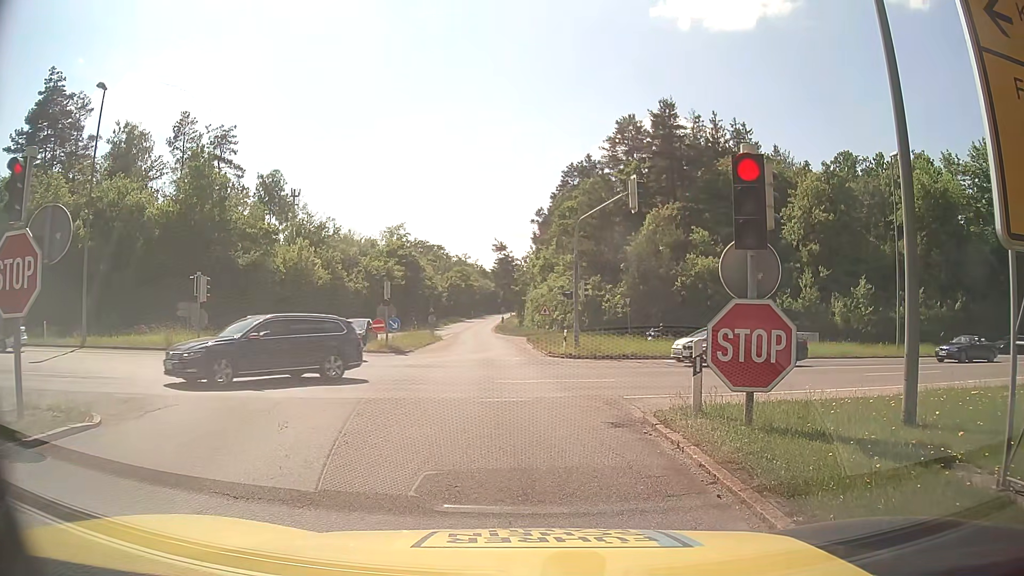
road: motorway_link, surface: asphalt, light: Day
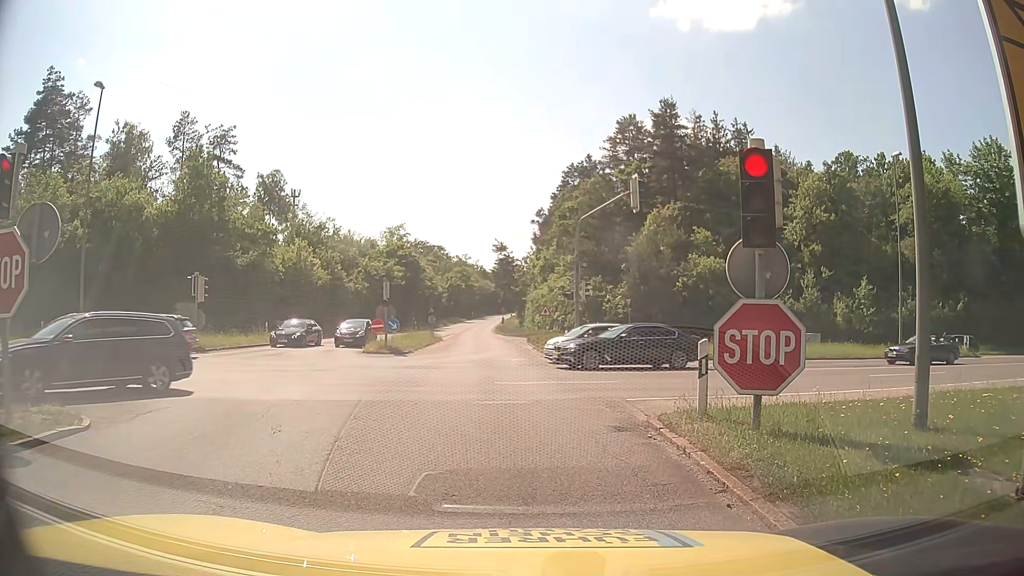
(0.0, +0.3) m; 0°
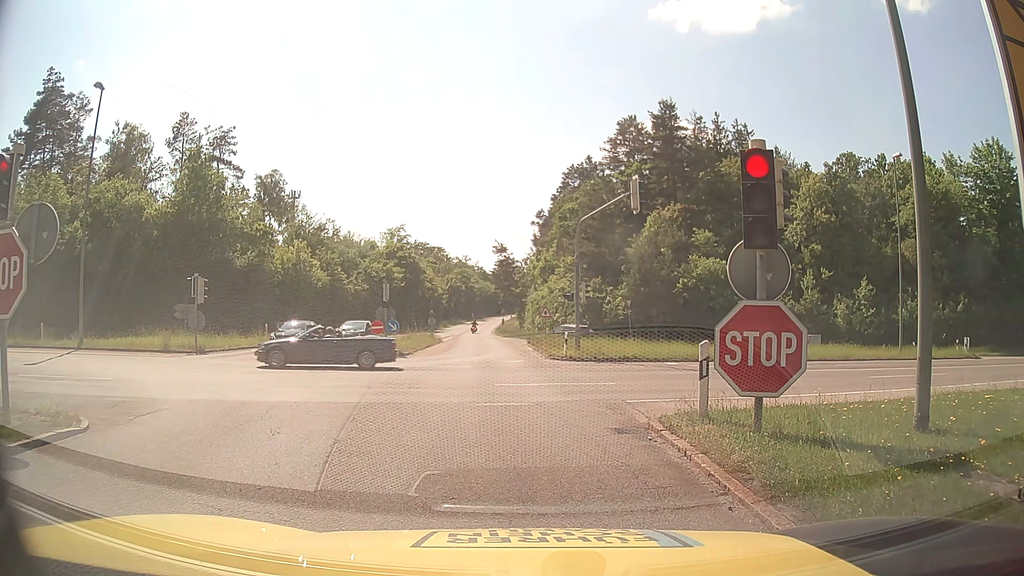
(0.0, +0.1) m; 0°
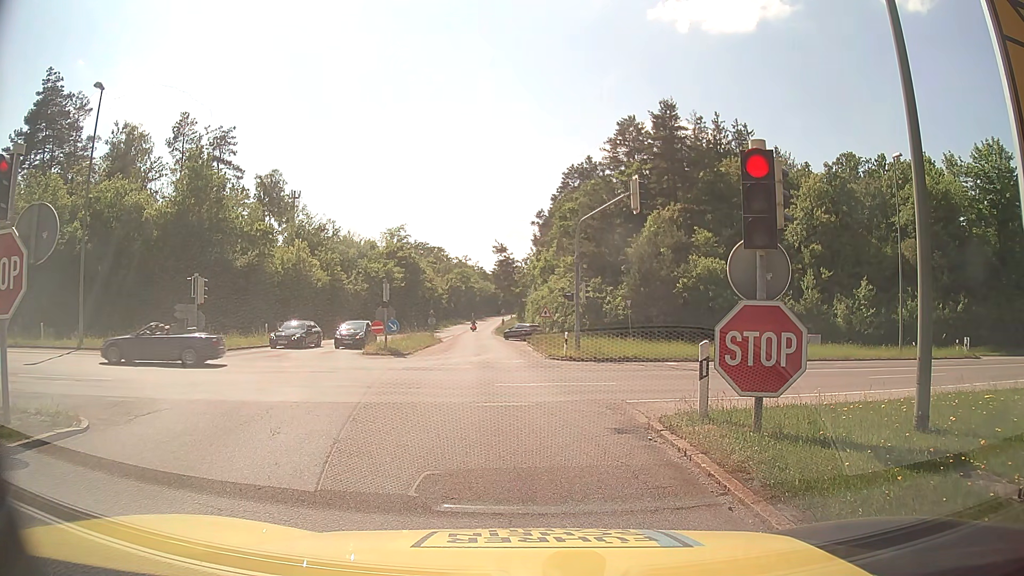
(0.0, 0.0) m; 0°
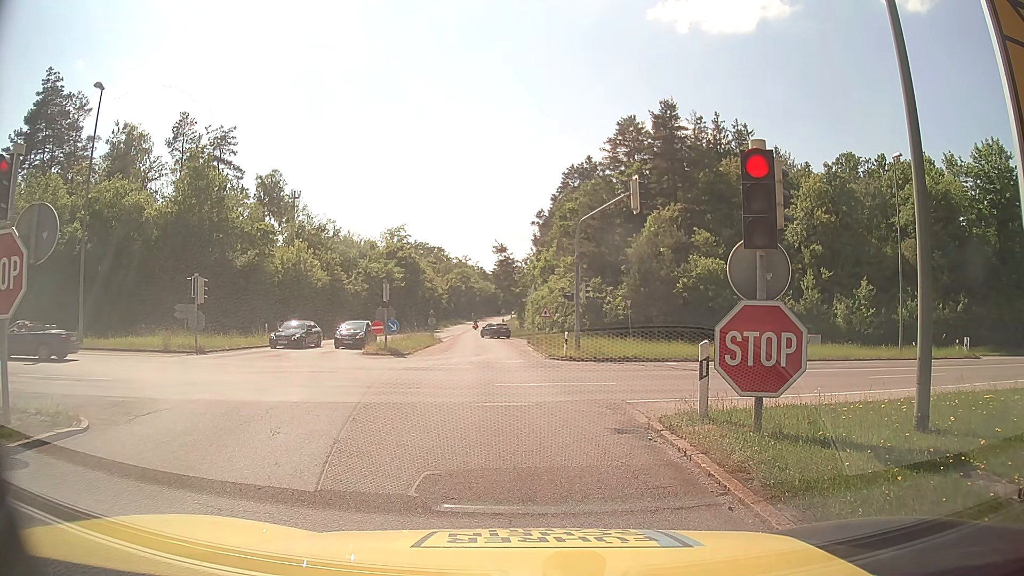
(0.0, 0.0) m; 0°
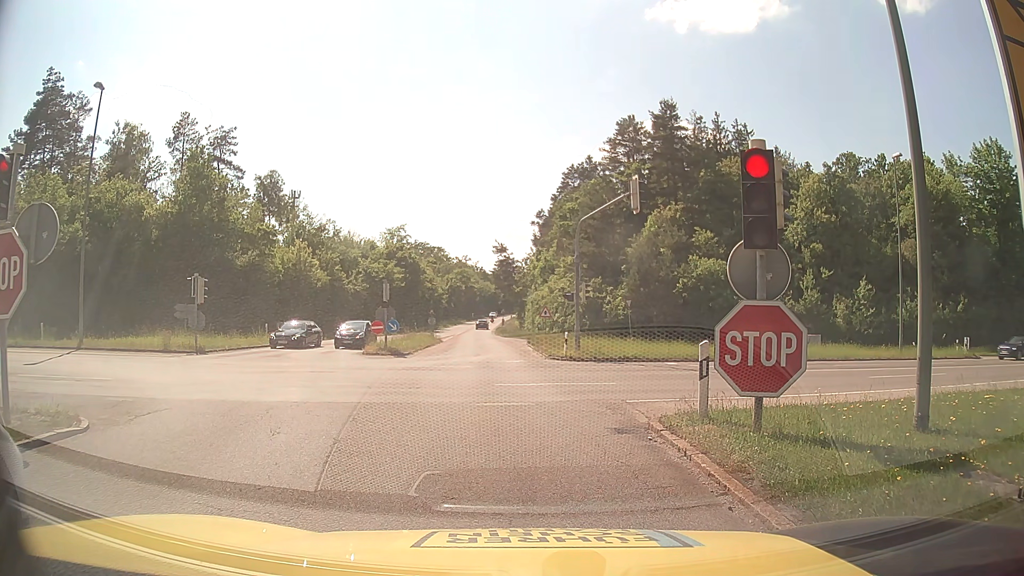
(0.0, 0.0) m; 0°
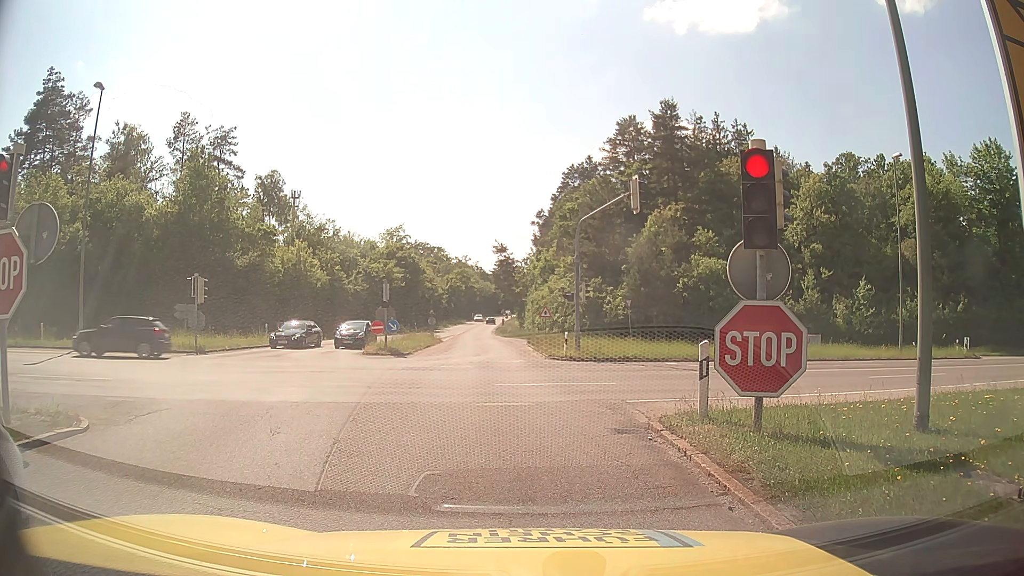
(0.0, 0.0) m; 0°
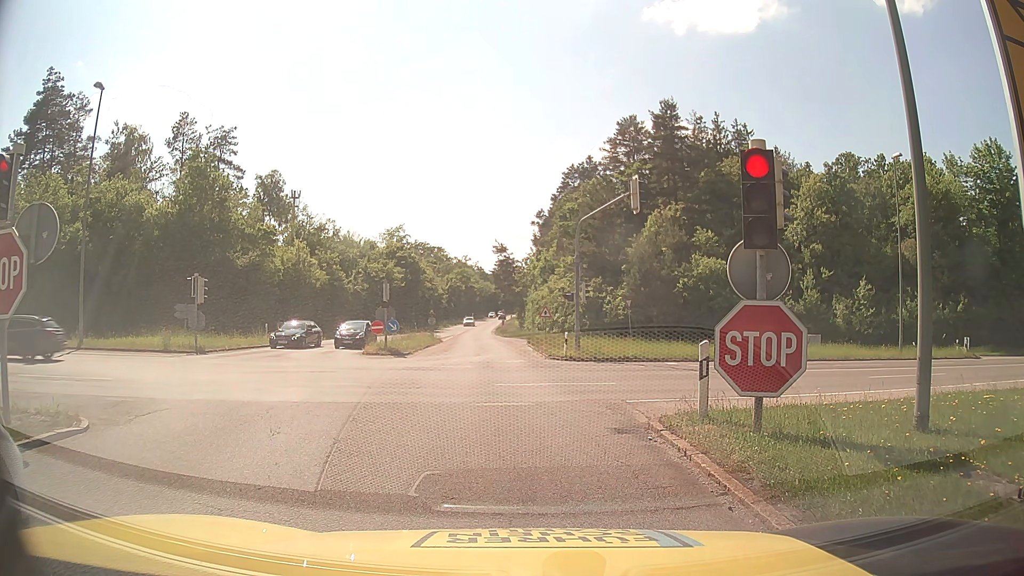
(0.0, 0.0) m; 0°
(0, +10) (-1, +20) (-2, +30) (-3, +40) (-4, +50) (-4, +60) (-5, +70) (-6, +80) (-6, +90) (-7, +100) m
